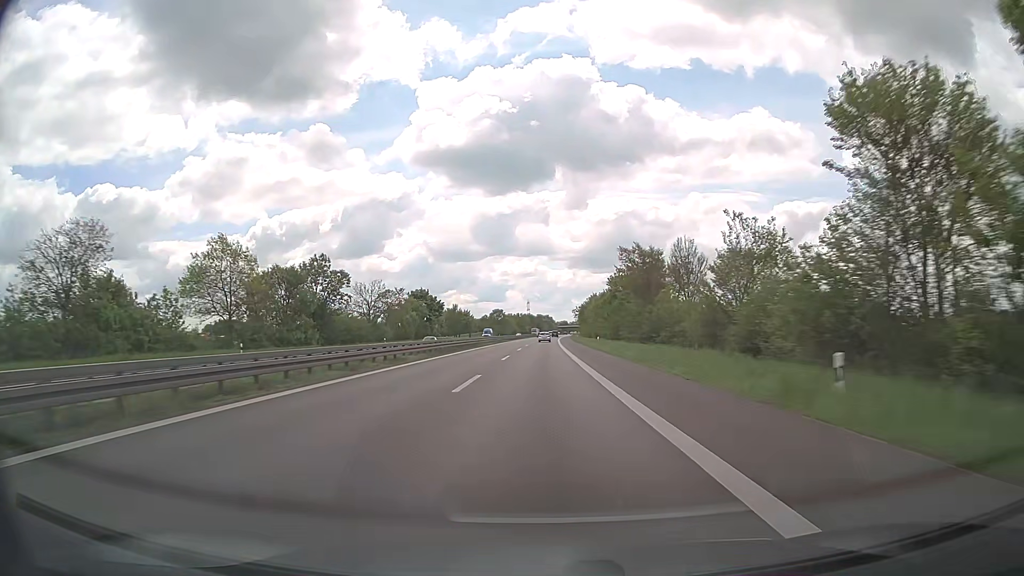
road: trunk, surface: asphalt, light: Day
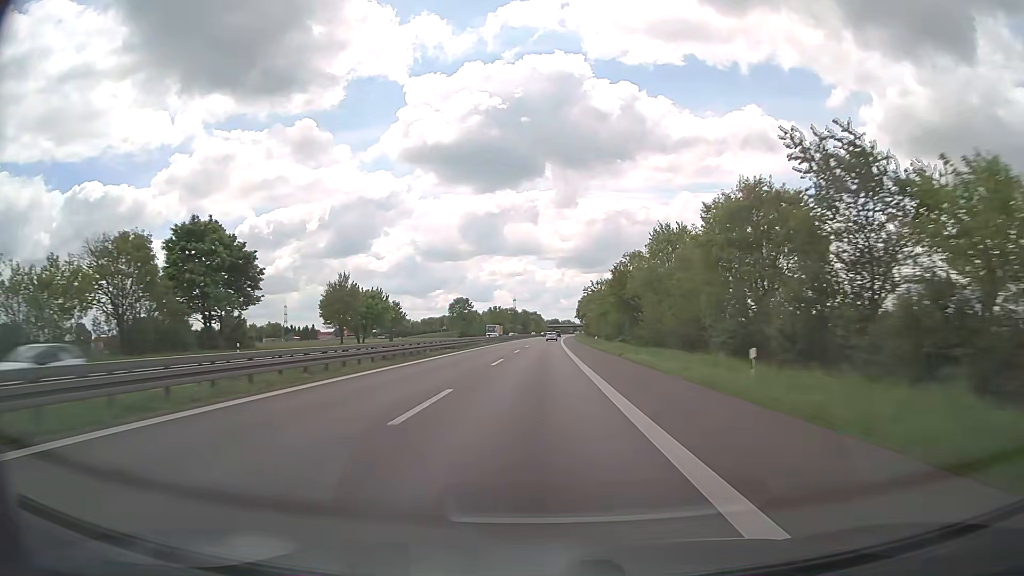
(+0.4, +95.9) m; +1°
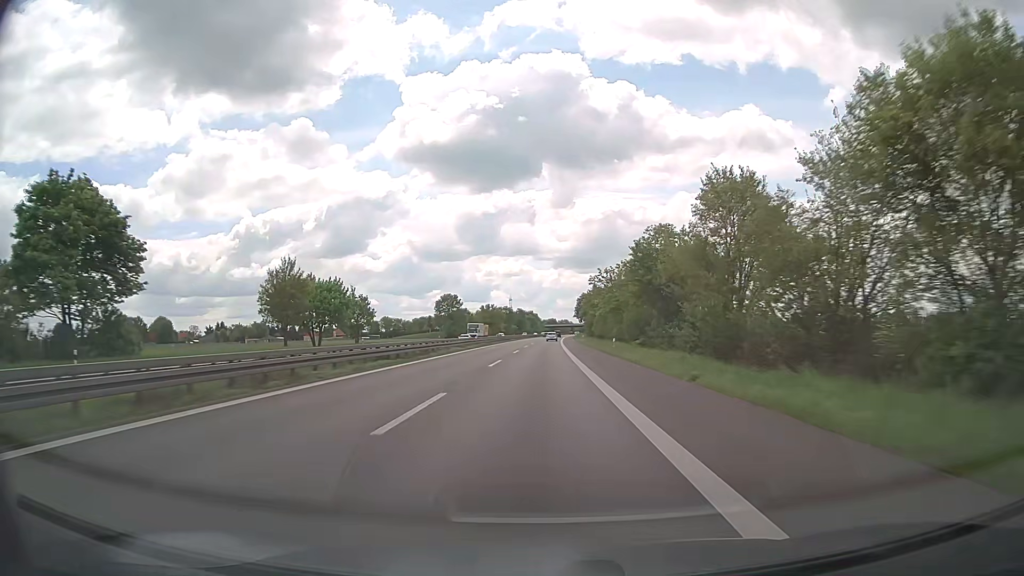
(0.0, +19.0) m; 0°
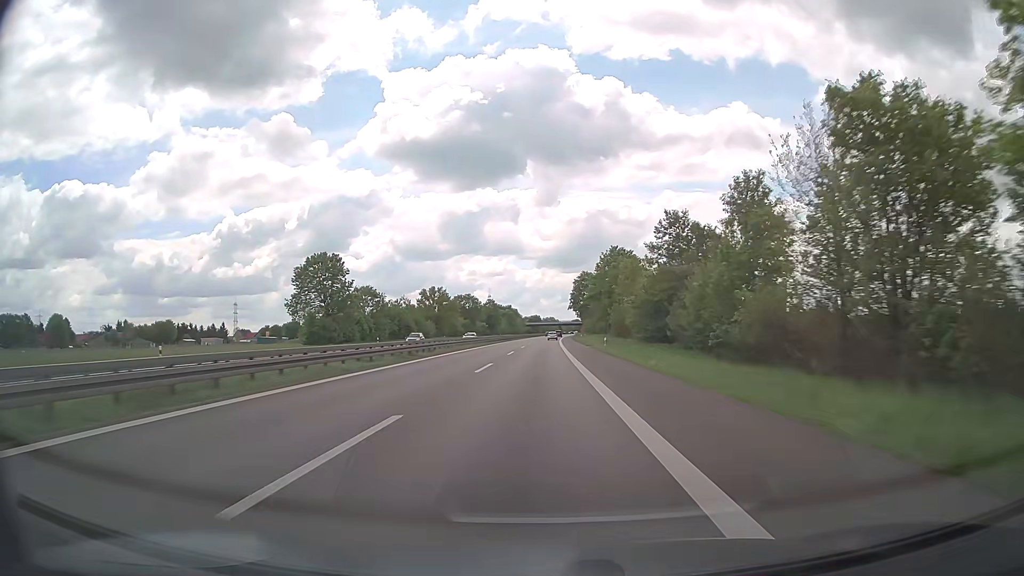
(+1.3, +94.5) m; +2°
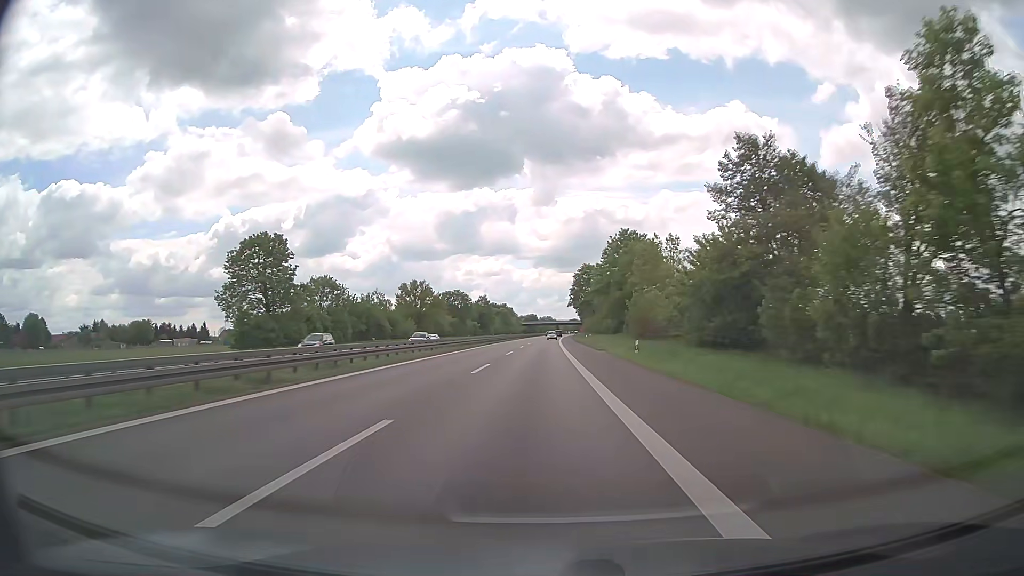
(0.0, +18.8) m; 0°
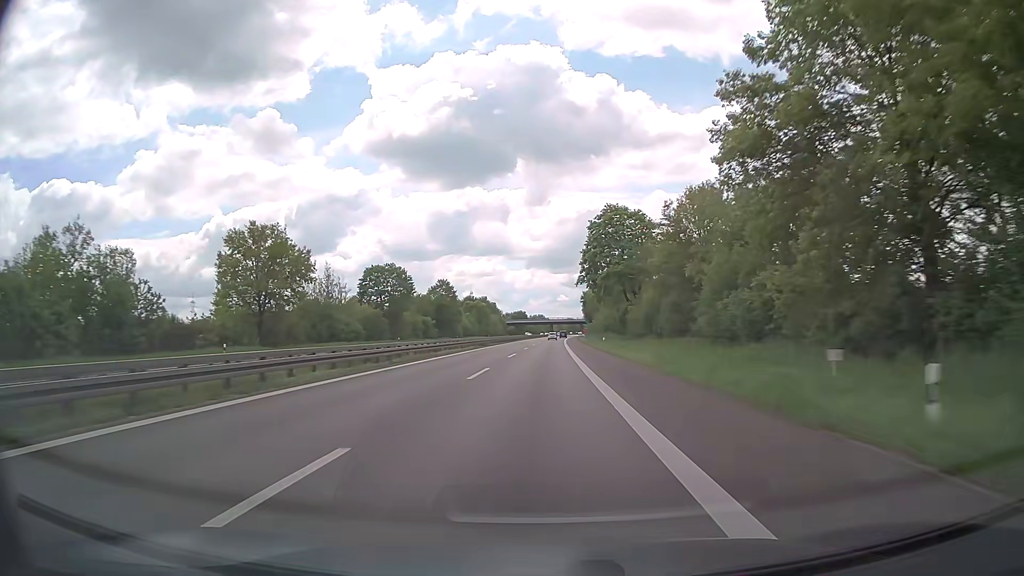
(+0.6, +74.7) m; +1°
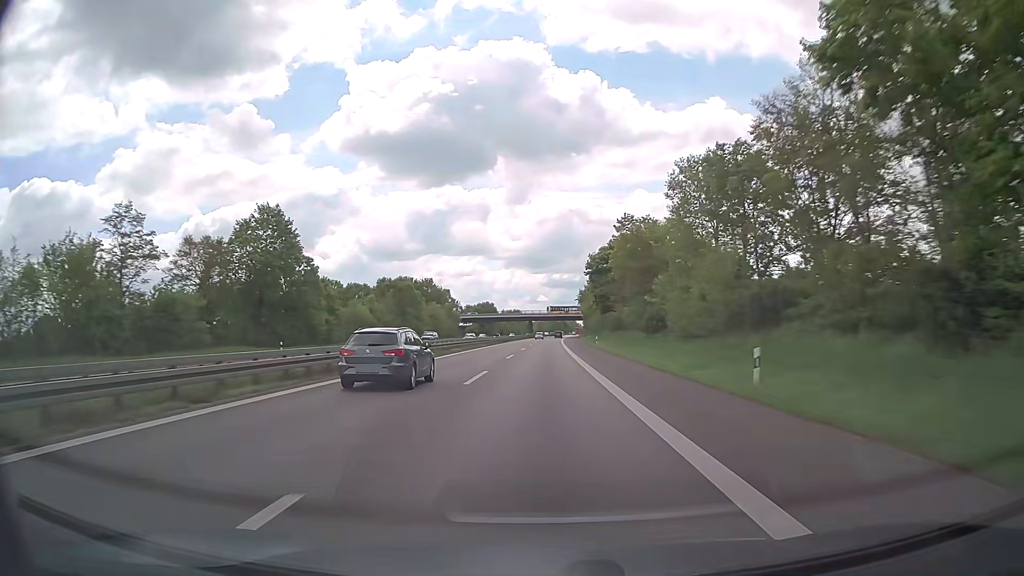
(+1.2, +92.7) m; +2°
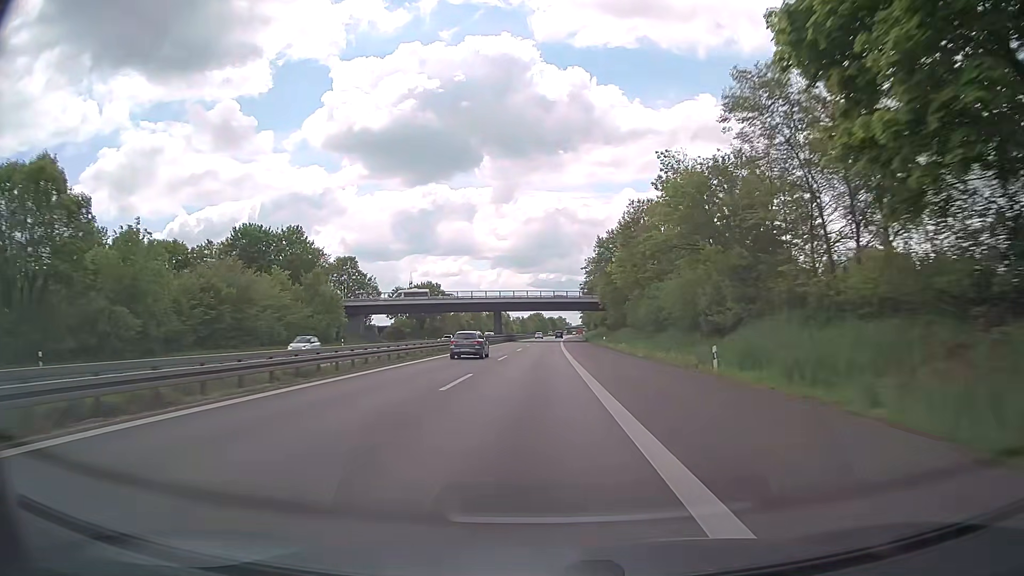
(+1.7, +92.0) m; +1°
(0, +10) (0, +20) (0, +30) (0, +40) (0, +50) (0, +60) (0, +70) (0, +80) (+1, +90) (+1, +100) m
